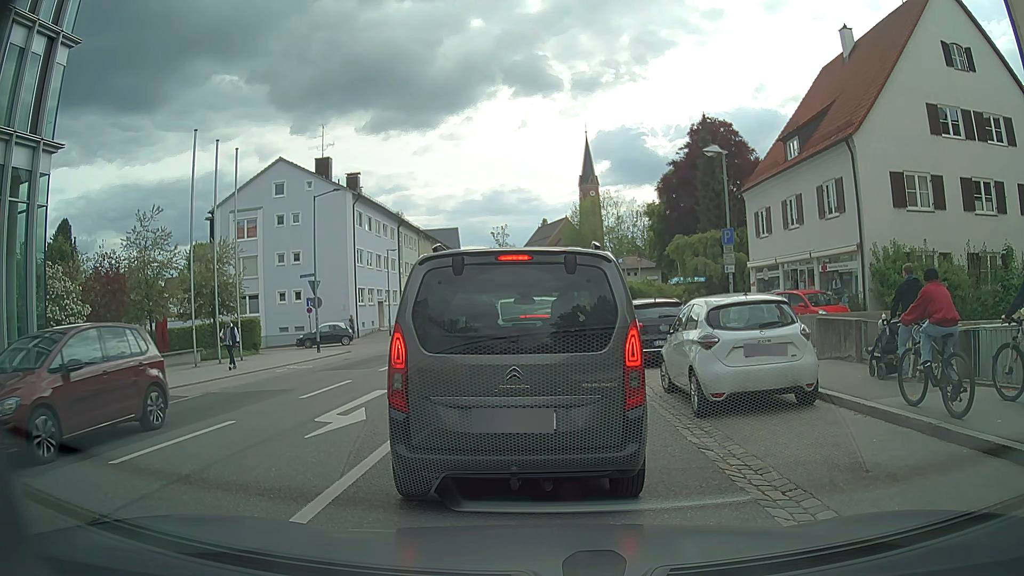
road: secondary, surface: asphalt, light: Day
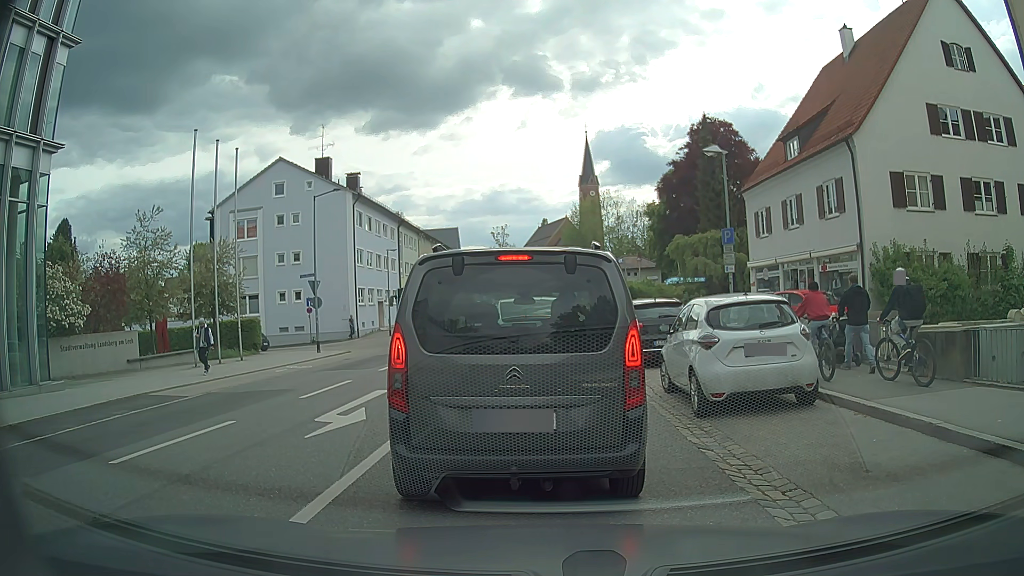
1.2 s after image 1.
(0.0, 0.0) m; 0°
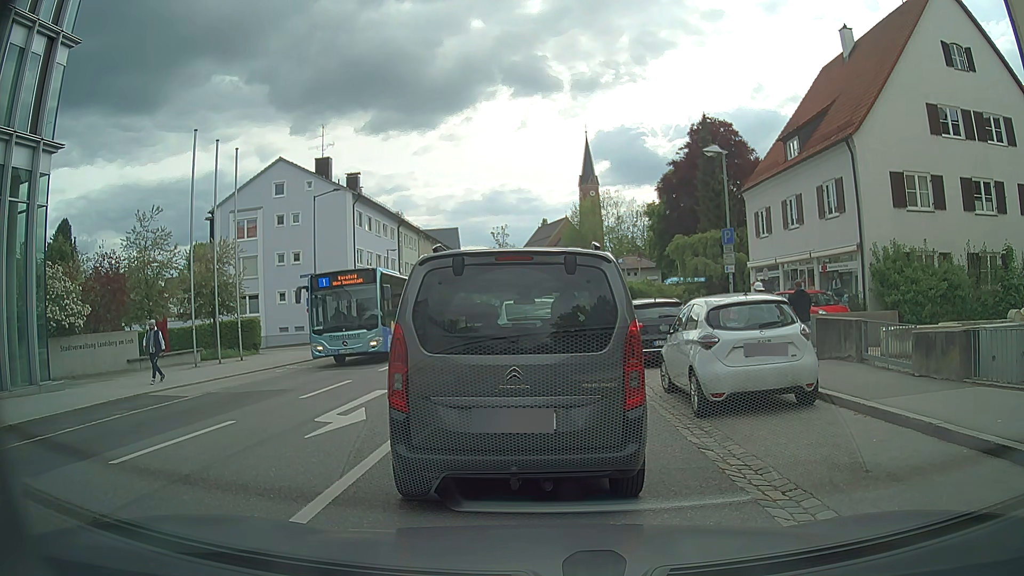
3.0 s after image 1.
(0.0, 0.0) m; 0°
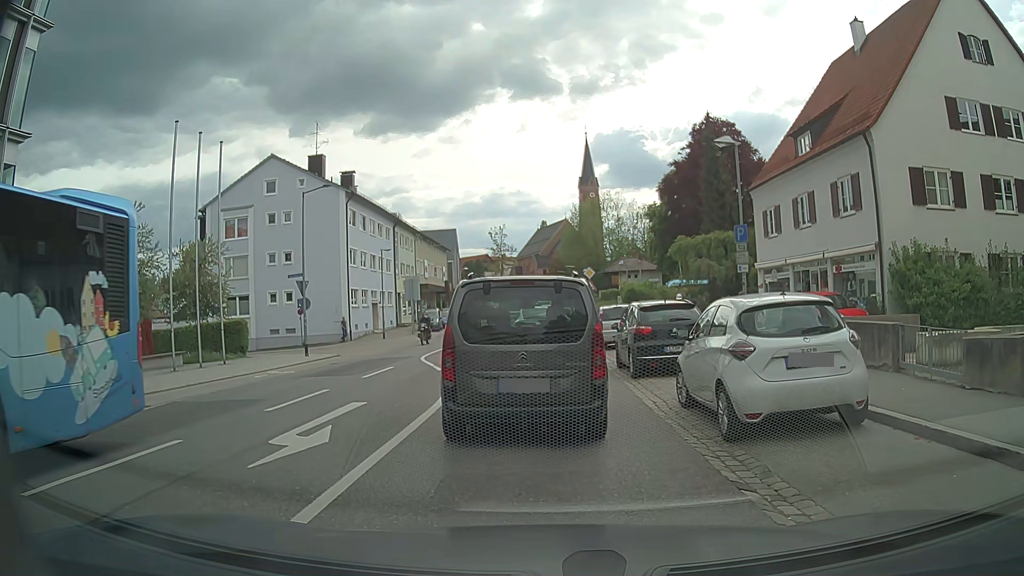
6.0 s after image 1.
(0.0, +1.6) m; -1°
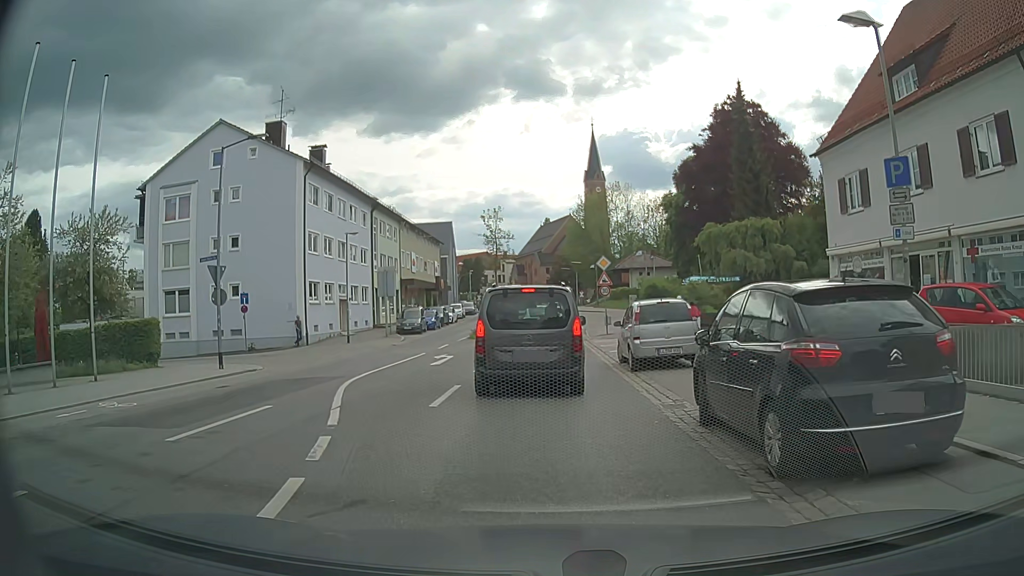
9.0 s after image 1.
(-0.1, +9.5) m; 0°
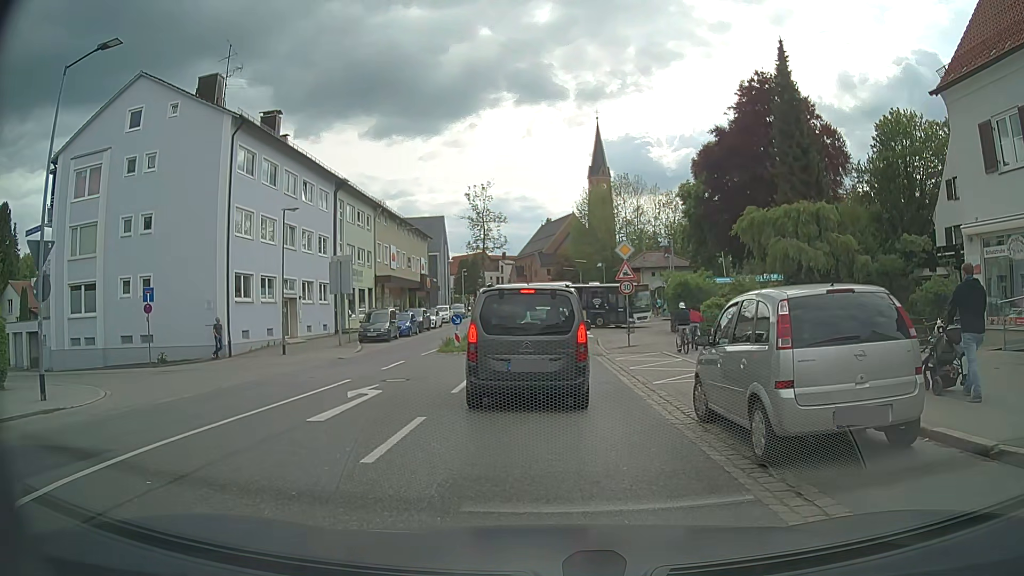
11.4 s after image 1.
(-0.1, +9.6) m; -1°
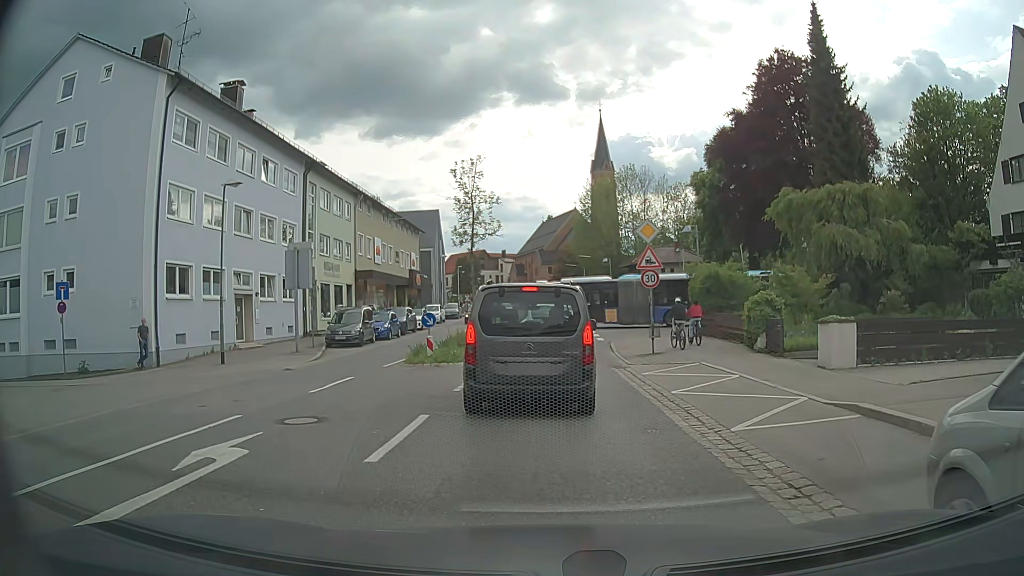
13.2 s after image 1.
(0.0, +5.9) m; 0°
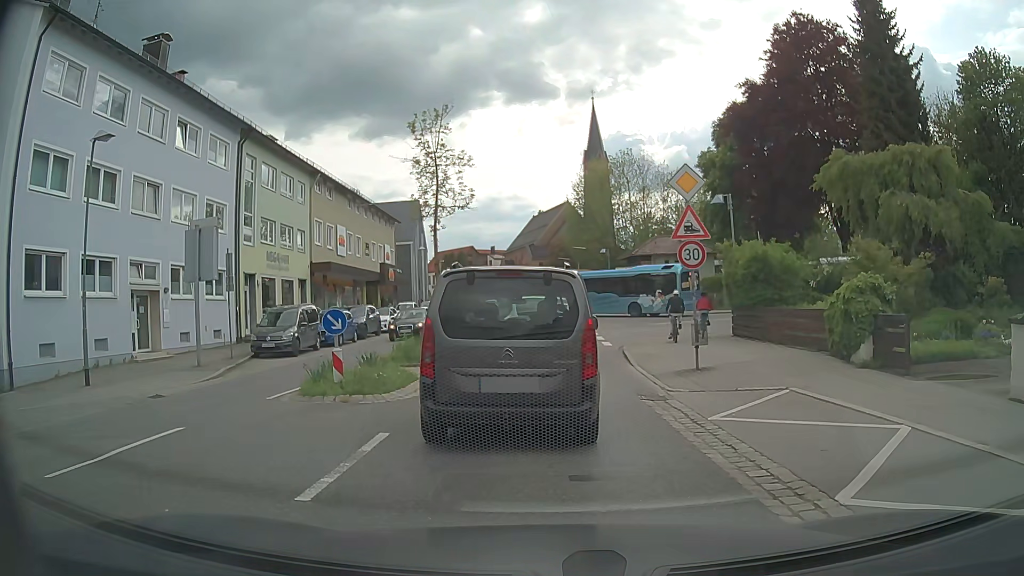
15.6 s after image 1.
(+0.1, +7.5) m; 0°
(0, +10) (0, +20) (+1, +30) (+1, +40) (+1, +50) (+1, +60) (+1, +70) (+1, +80) (0, +90) (-1, +100) m
